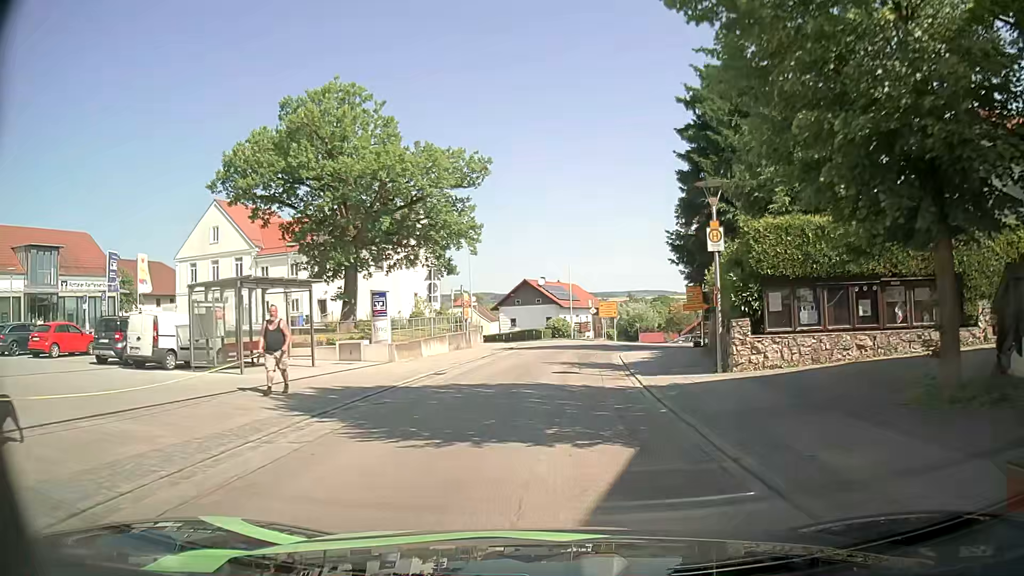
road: tertiary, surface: asphalt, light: Day
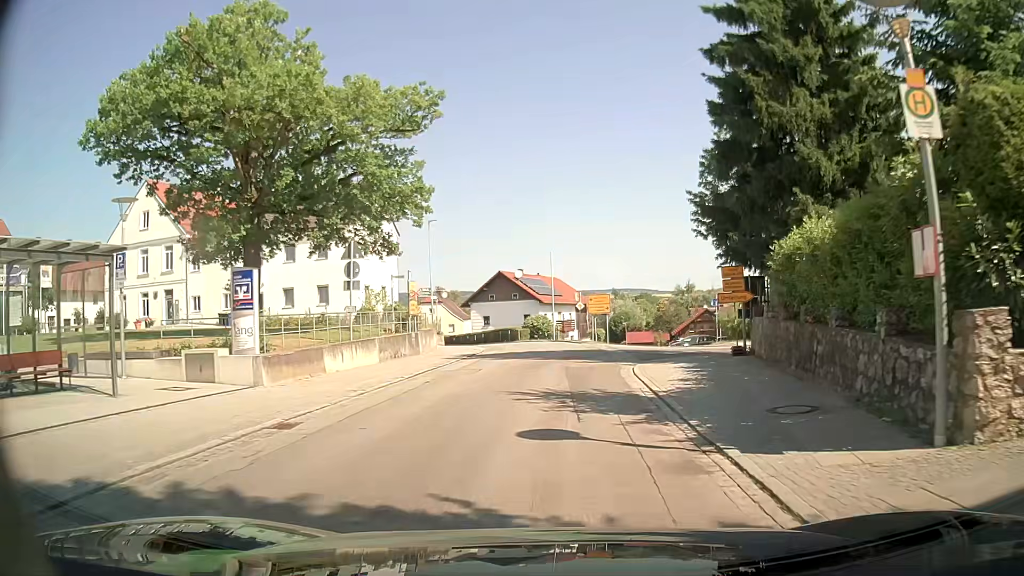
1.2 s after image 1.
(+0.1, +10.3) m; +2°
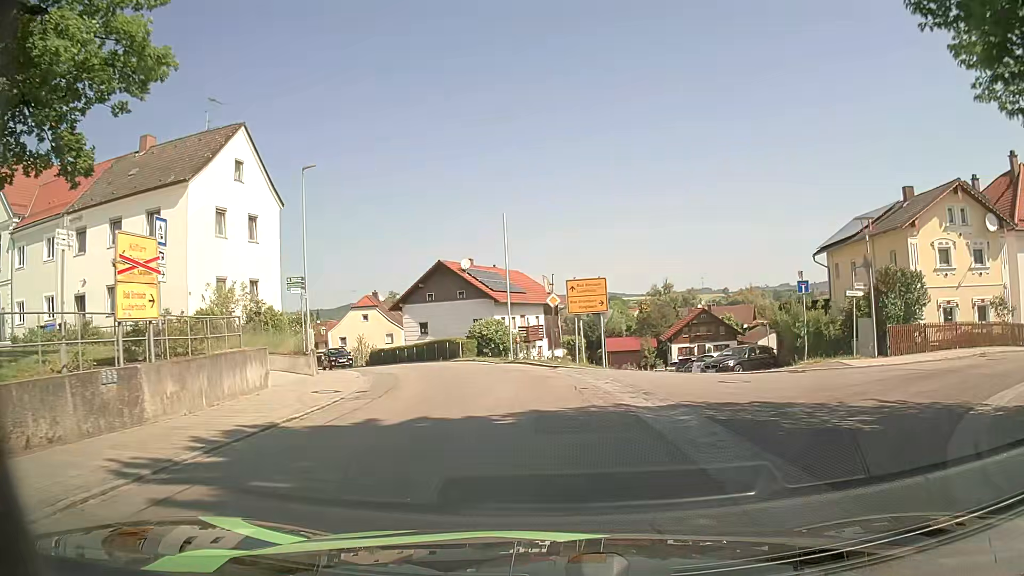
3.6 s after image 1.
(+0.4, +19.0) m; +1°
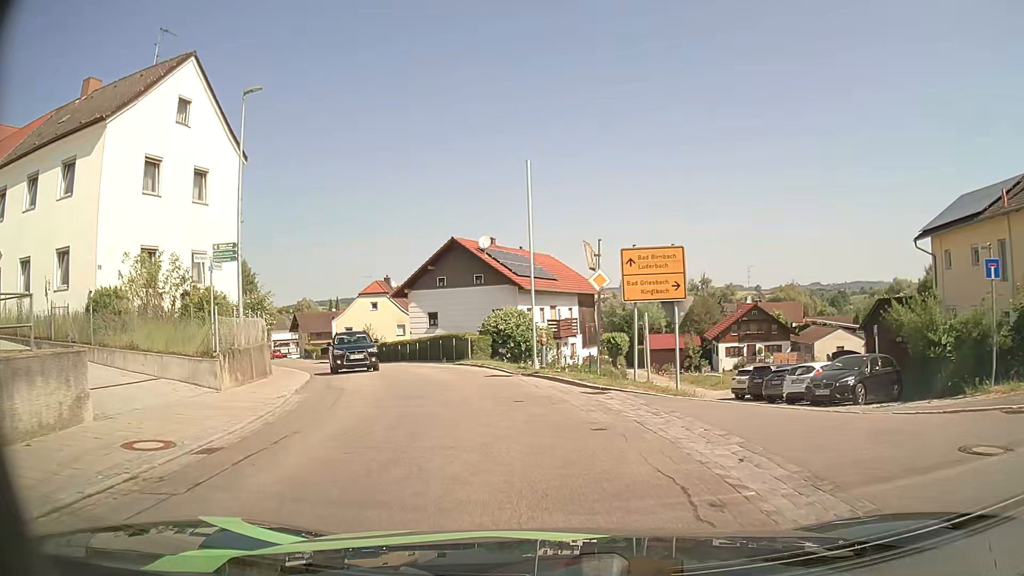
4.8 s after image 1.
(0.0, +9.2) m; -2°
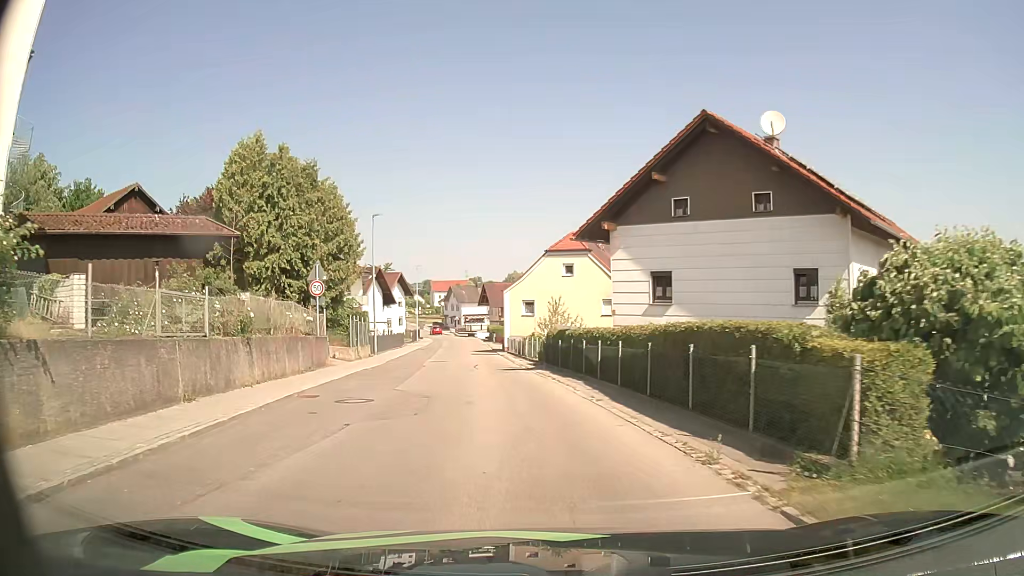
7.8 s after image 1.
(-3.5, +23.1) m; -18°
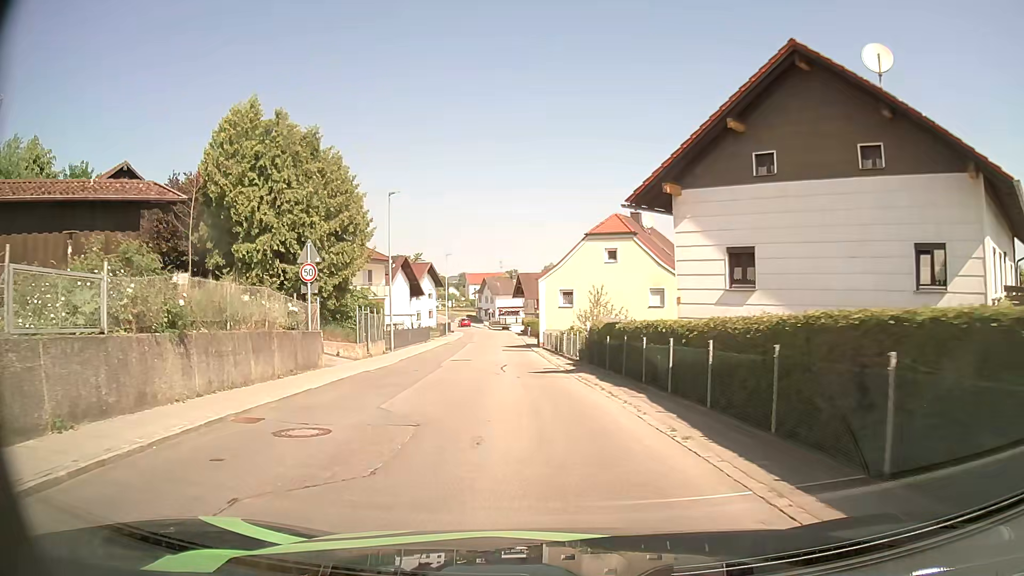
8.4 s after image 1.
(-0.2, +5.0) m; -4°
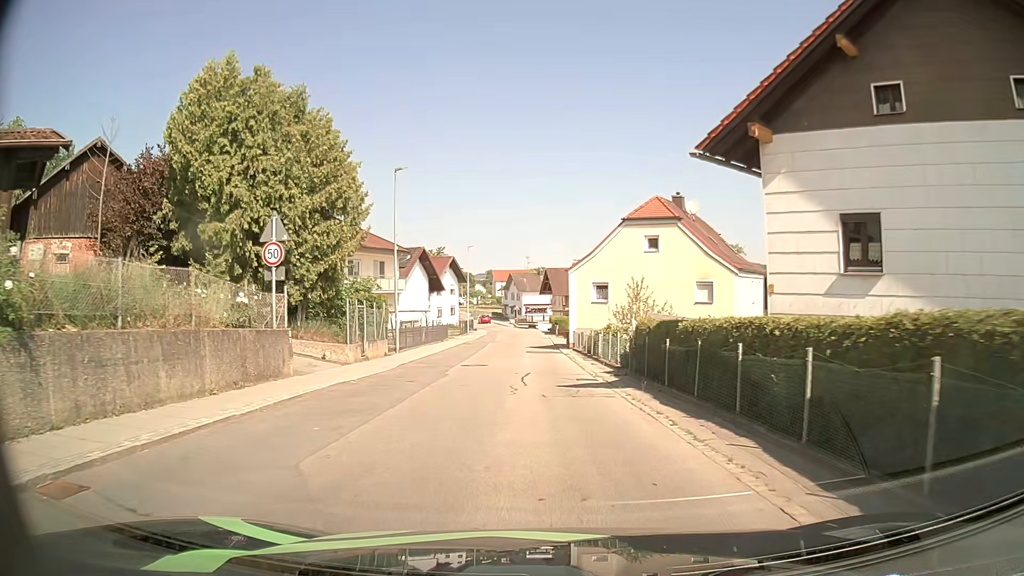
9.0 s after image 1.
(-0.1, +5.1) m; -2°
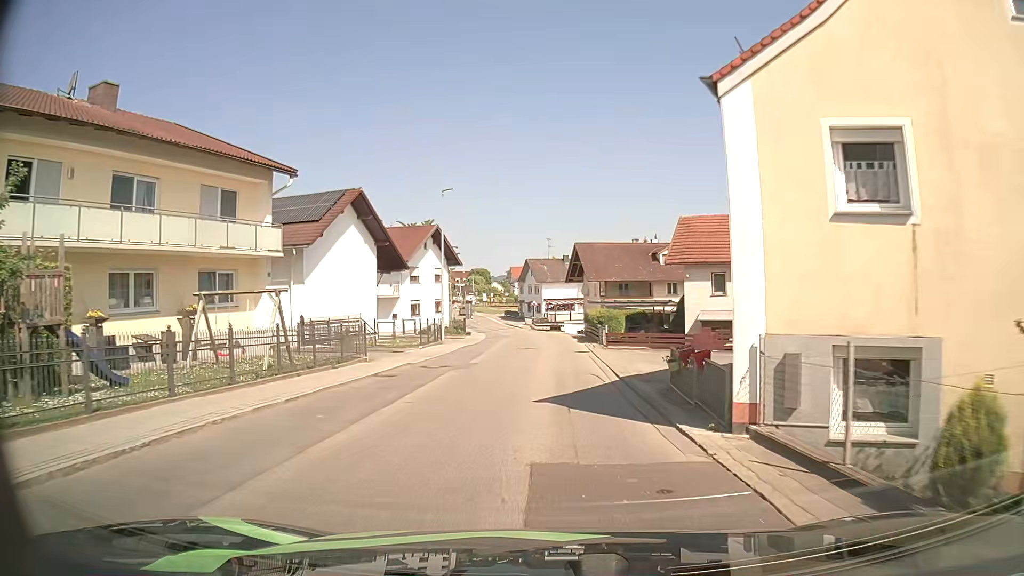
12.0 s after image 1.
(-0.7, +28.3) m; -2°
(0, +10) (0, +20) (0, +30) (0, +40) (-1, +50) (-2, +60) (-3, +70) (-5, +80) (-7, +89) (-9, +99) m
